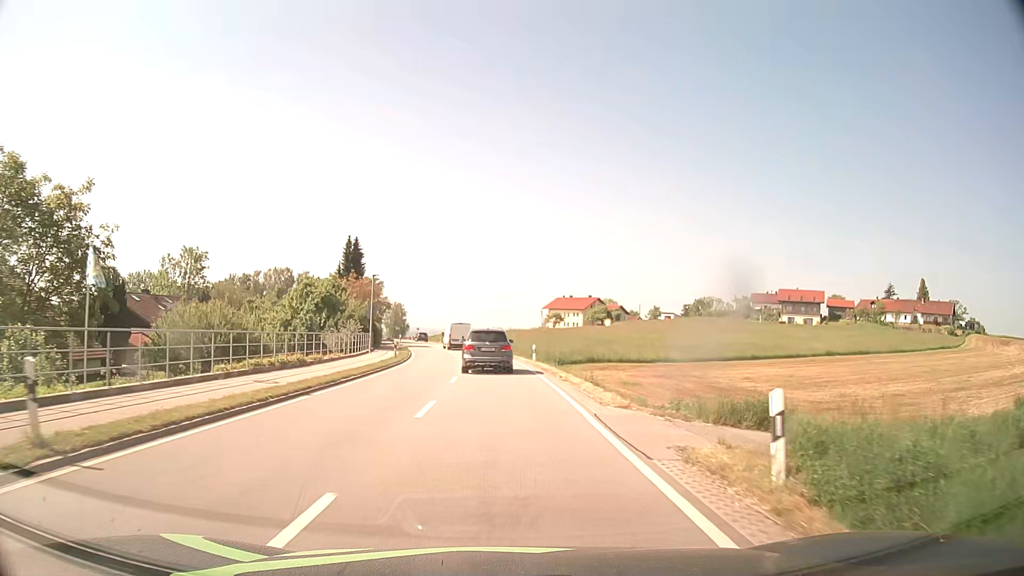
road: secondary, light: Day
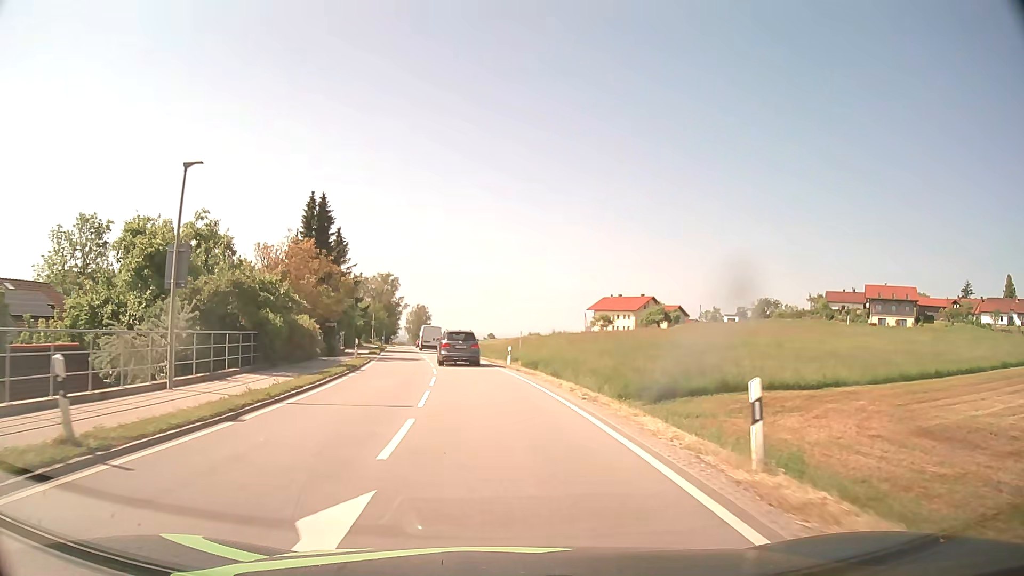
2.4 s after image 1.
(-0.6, +30.5) m; -3°
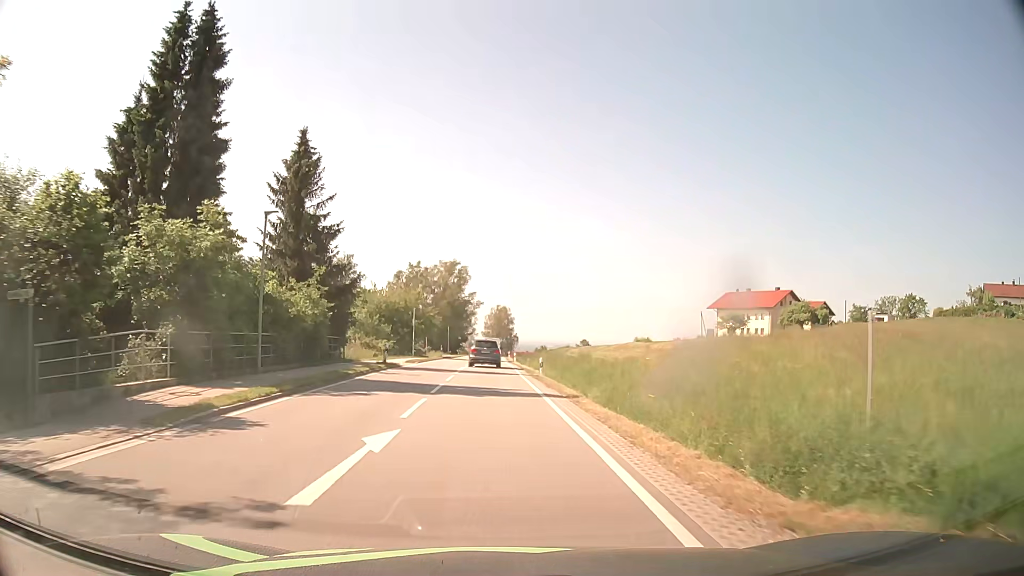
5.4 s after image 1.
(-2.5, +37.8) m; -7°
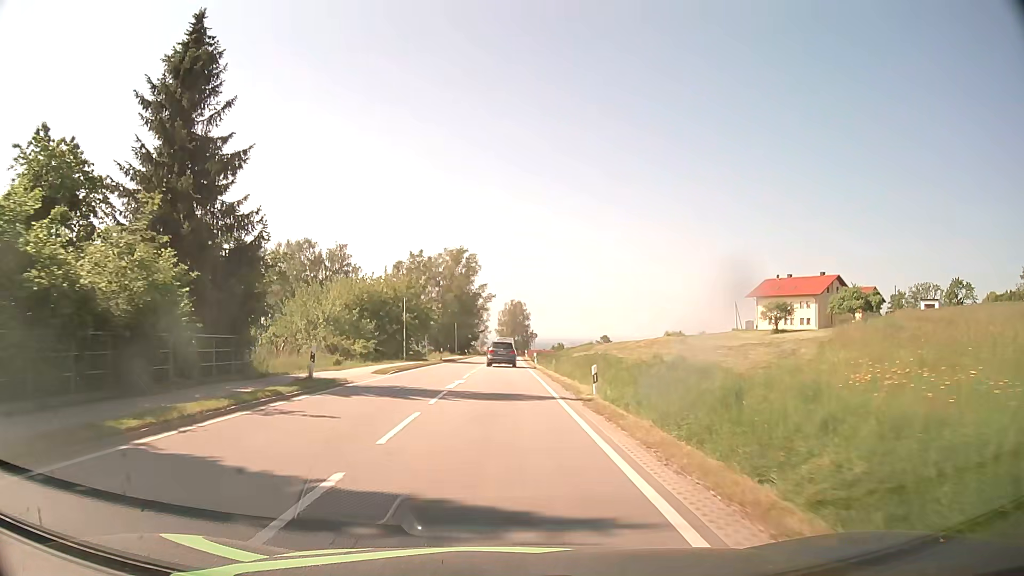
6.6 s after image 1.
(-0.2, +15.2) m; -1°
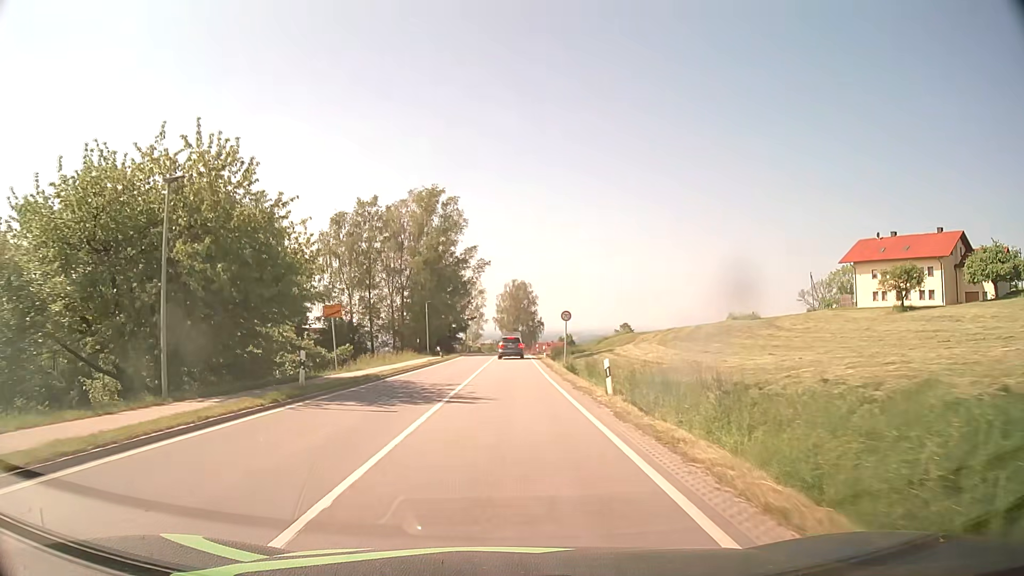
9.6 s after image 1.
(-0.1, +38.4) m; 0°
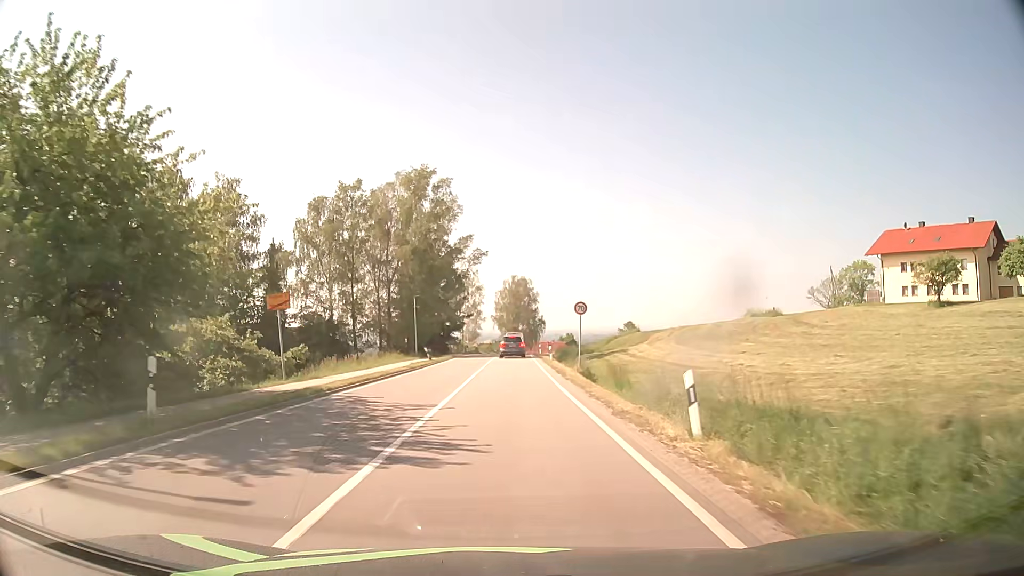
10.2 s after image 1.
(0.0, +7.7) m; 0°
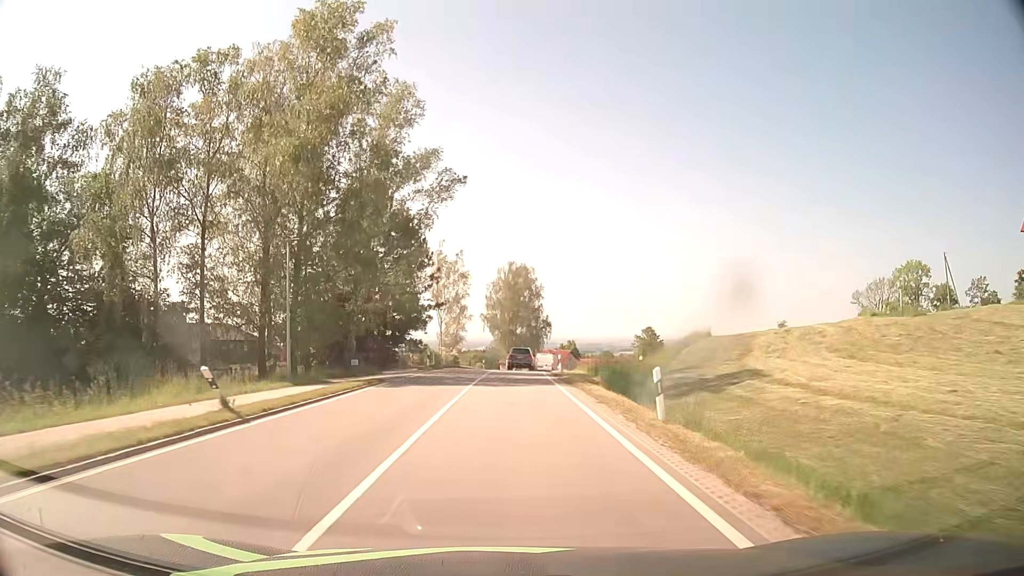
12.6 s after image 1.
(+0.1, +32.2) m; 0°
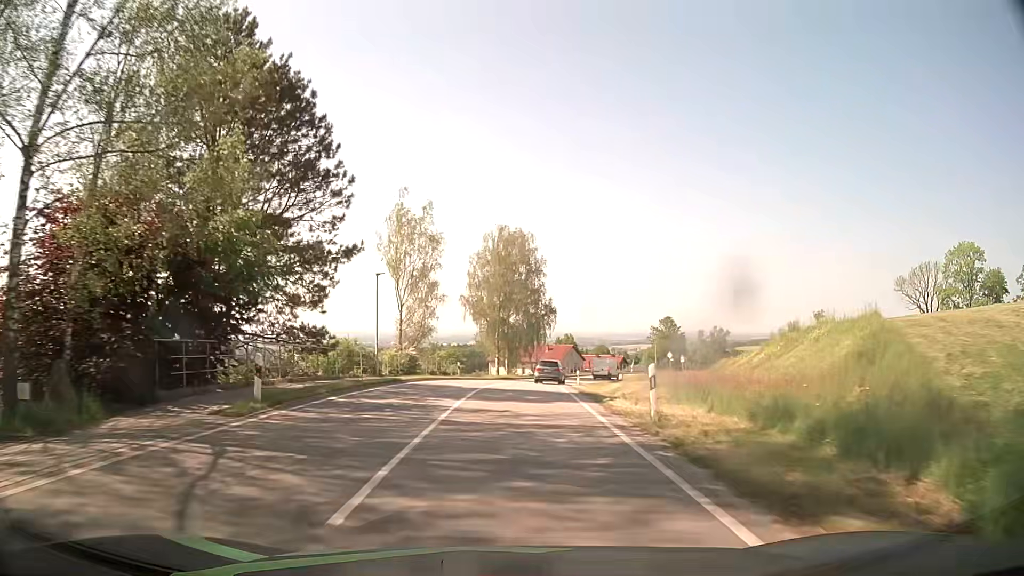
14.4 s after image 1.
(+0.2, +26.9) m; +1°
(0, +10) (0, +20) (+1, +30) (+2, +40) (+3, +50) (+5, +60) (+8, +69) (+11, +79) (+15, +88) (+19, +97) m
